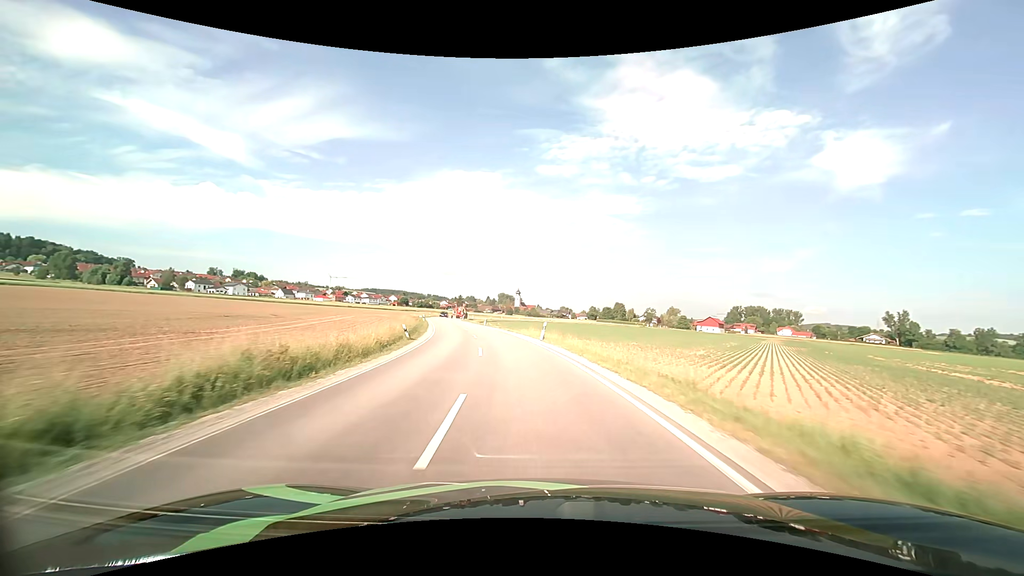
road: secondary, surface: asphalt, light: Day
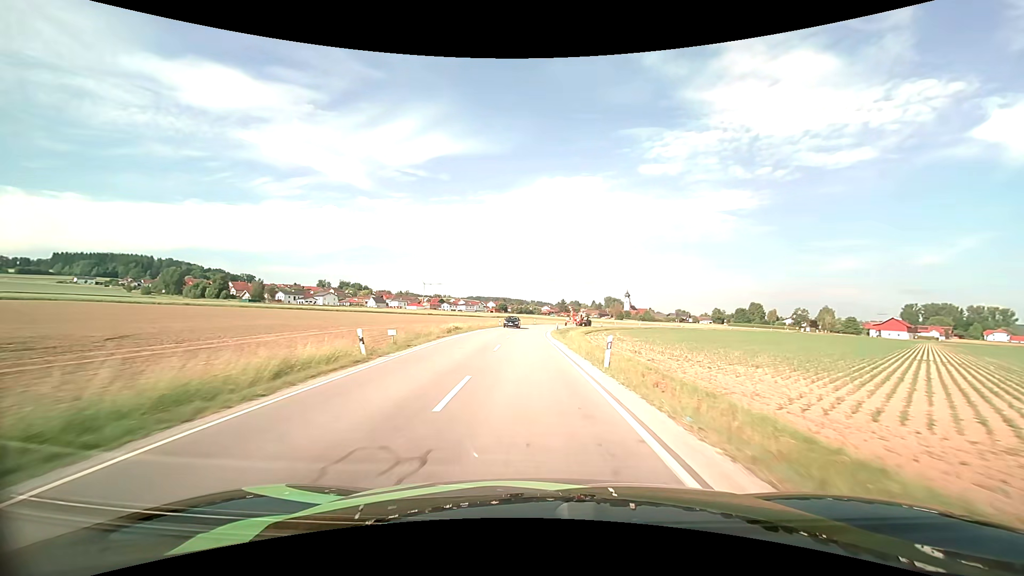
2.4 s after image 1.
(-5.1, +45.6) m; -12°
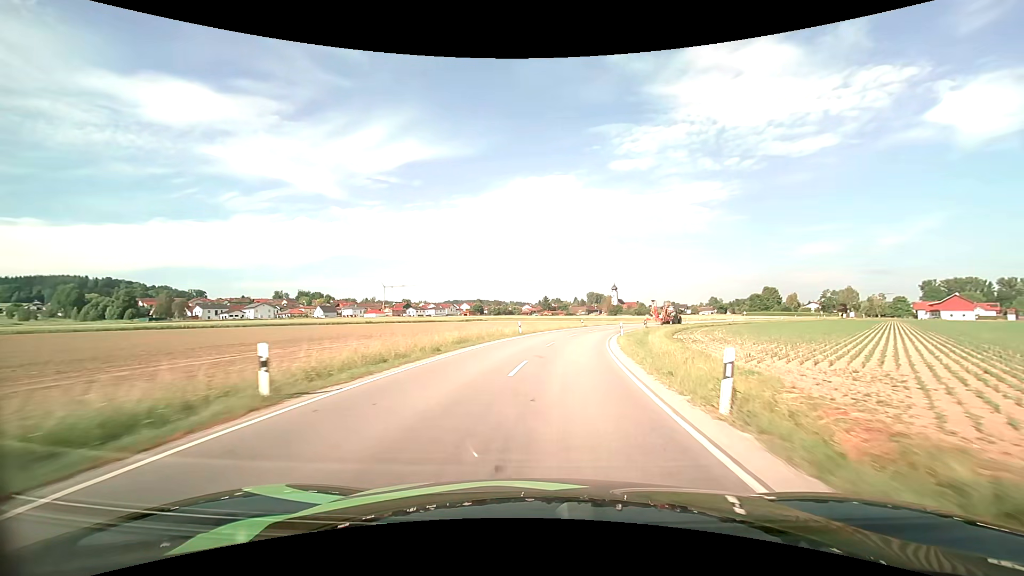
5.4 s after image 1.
(-1.2, +56.0) m; +1°
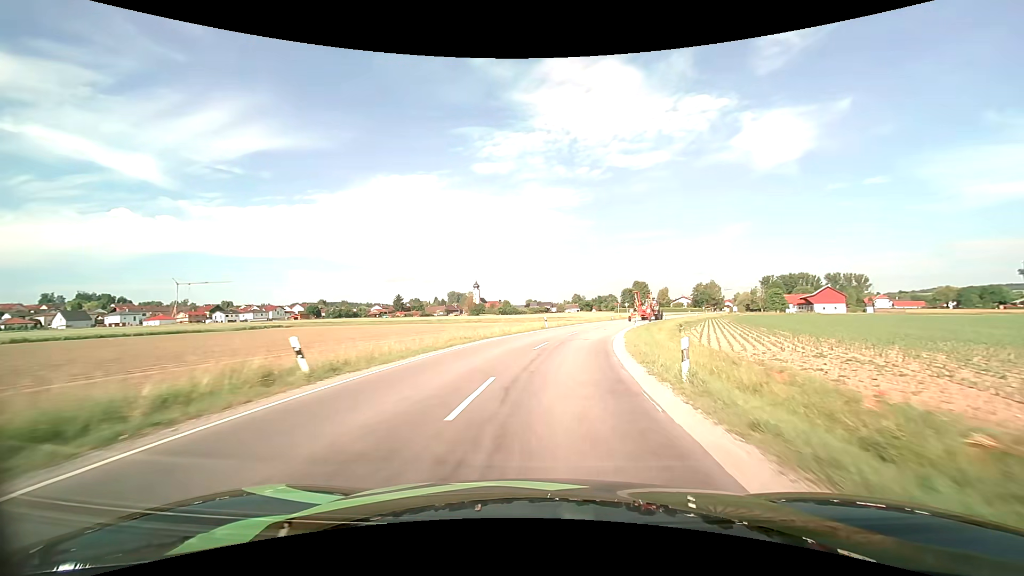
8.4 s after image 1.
(+7.3, +52.3) m; +16°
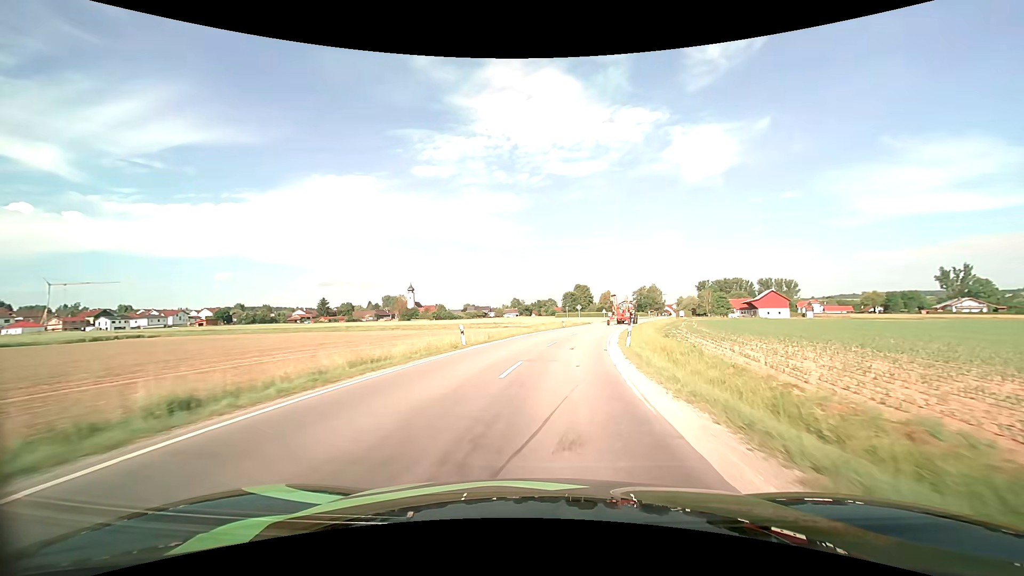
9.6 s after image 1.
(+1.2, +19.3) m; +7°
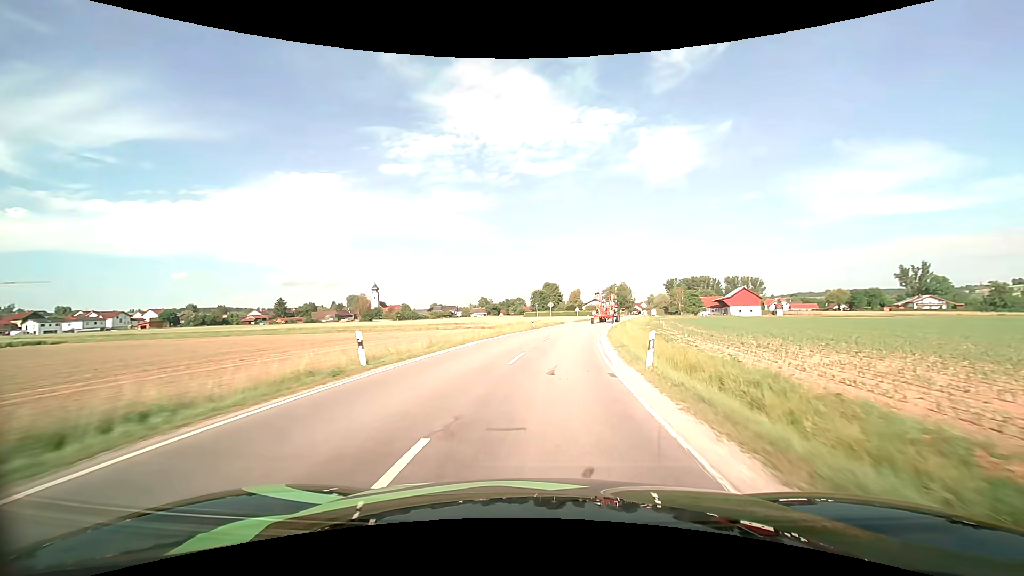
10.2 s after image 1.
(+0.3, +9.4) m; +4°
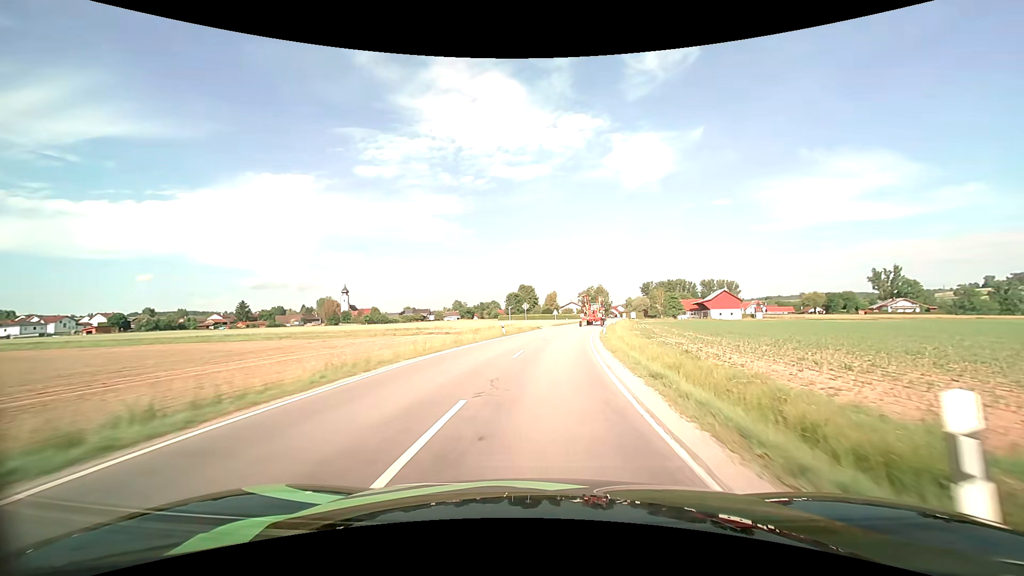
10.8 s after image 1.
(+0.2, +9.5) m; +3°
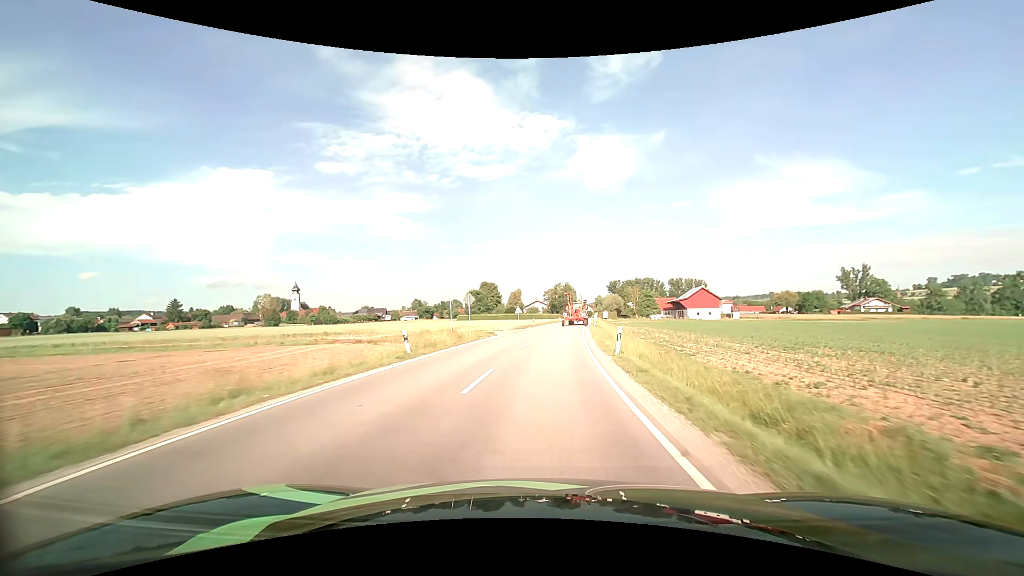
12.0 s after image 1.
(+0.8, +19.2) m; +4°
(0, +10) (+1, +20) (+1, +30) (+2, +40) (+3, +50) (+4, +60) (+5, +70) (+6, +80) (+7, +90) (+9, +100) m
